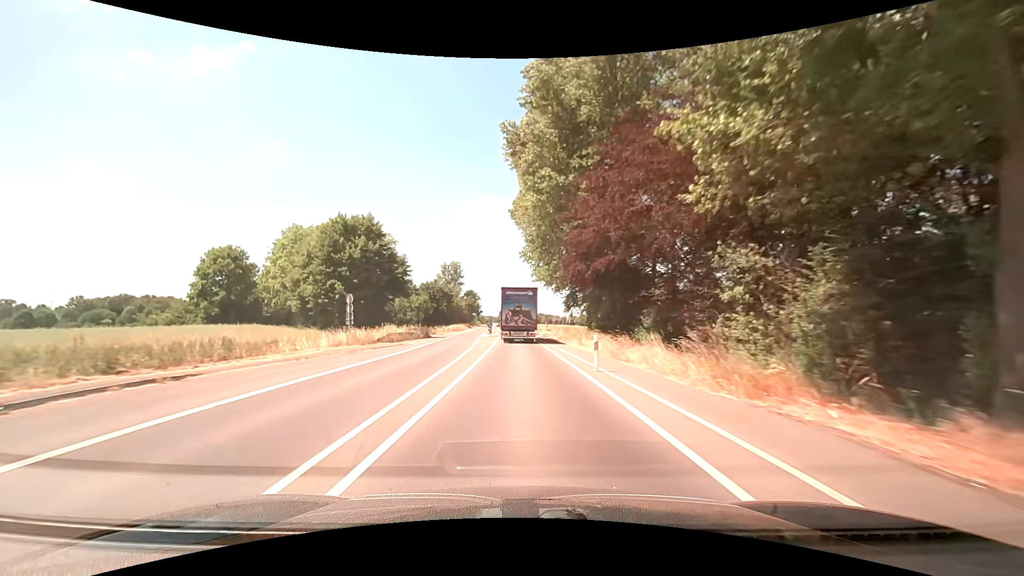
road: secondary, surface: asphalt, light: Day
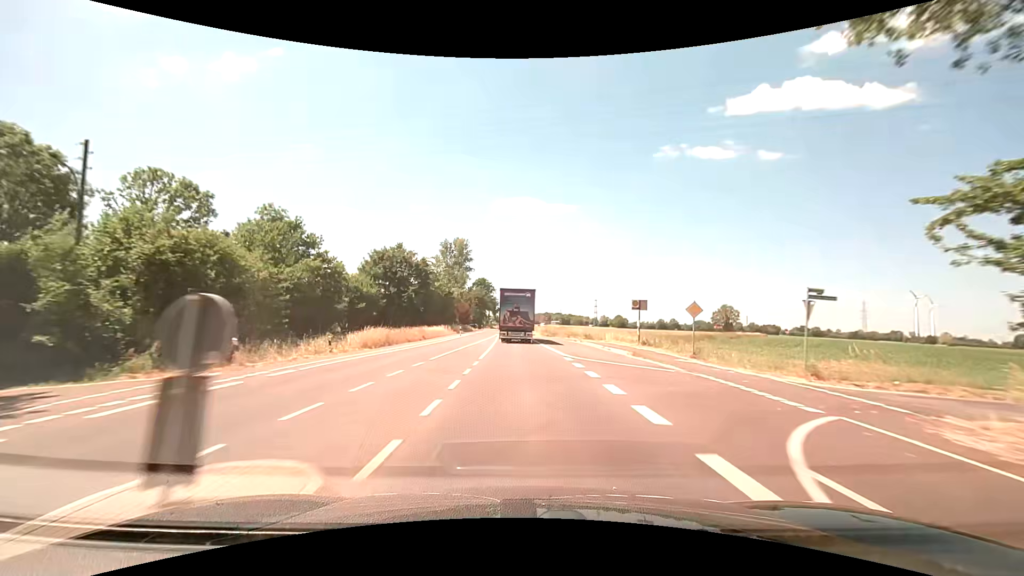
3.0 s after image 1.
(-1.6, +62.4) m; -3°
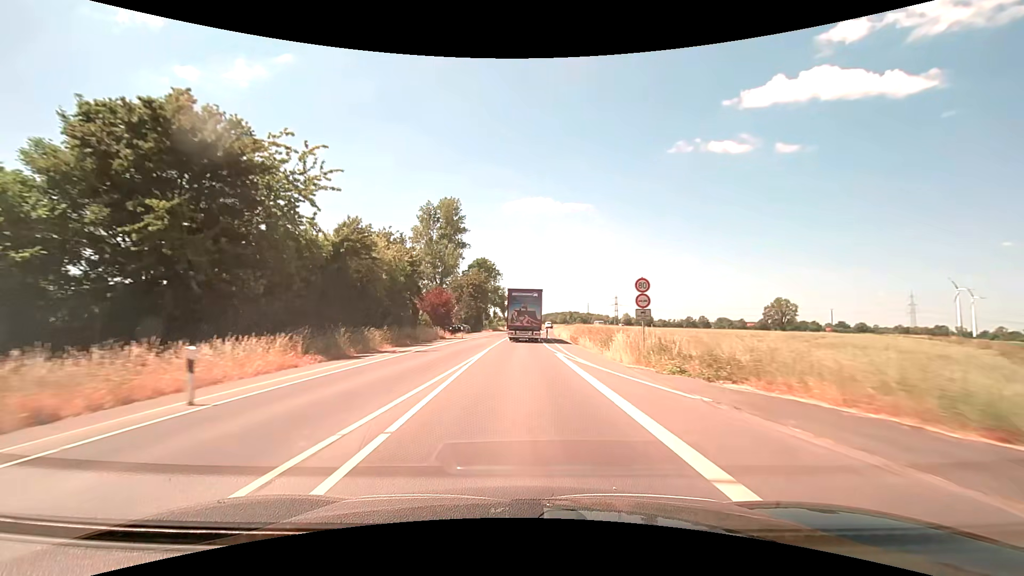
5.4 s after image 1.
(-1.3, +49.9) m; -2°
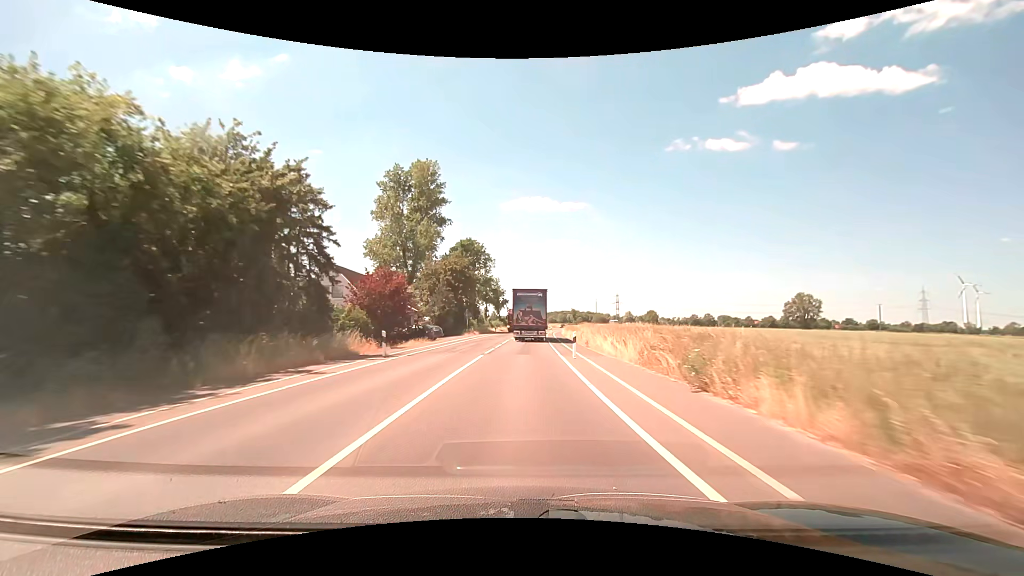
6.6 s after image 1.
(-0.1, +25.0) m; 0°
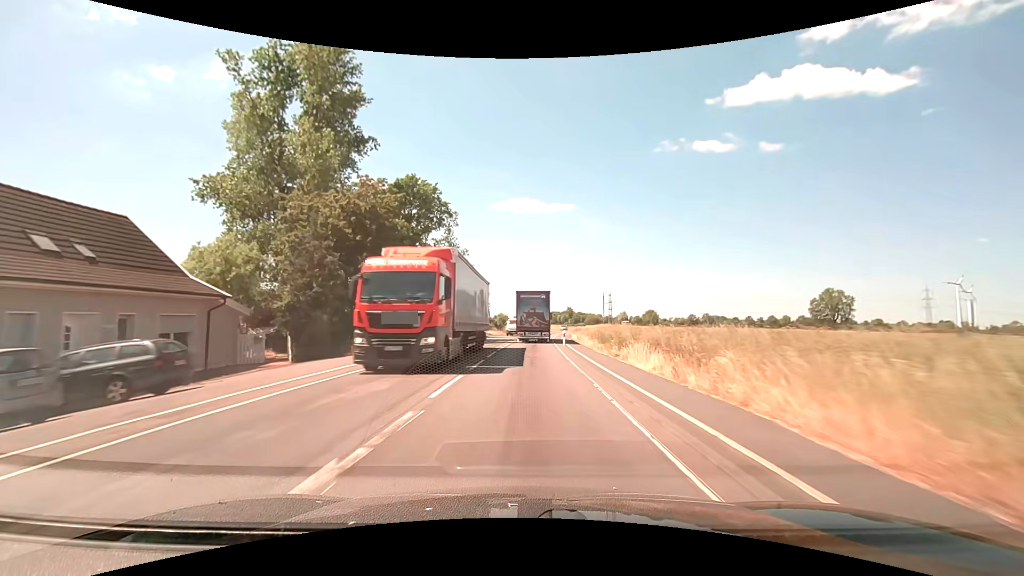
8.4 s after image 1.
(+0.3, +37.4) m; +1°
(0, +10) (0, +20) (0, +30) (+1, +40) (+1, +50) (+2, +60) (+2, +70) (+3, +80) (+4, +90) (+6, +100) m
